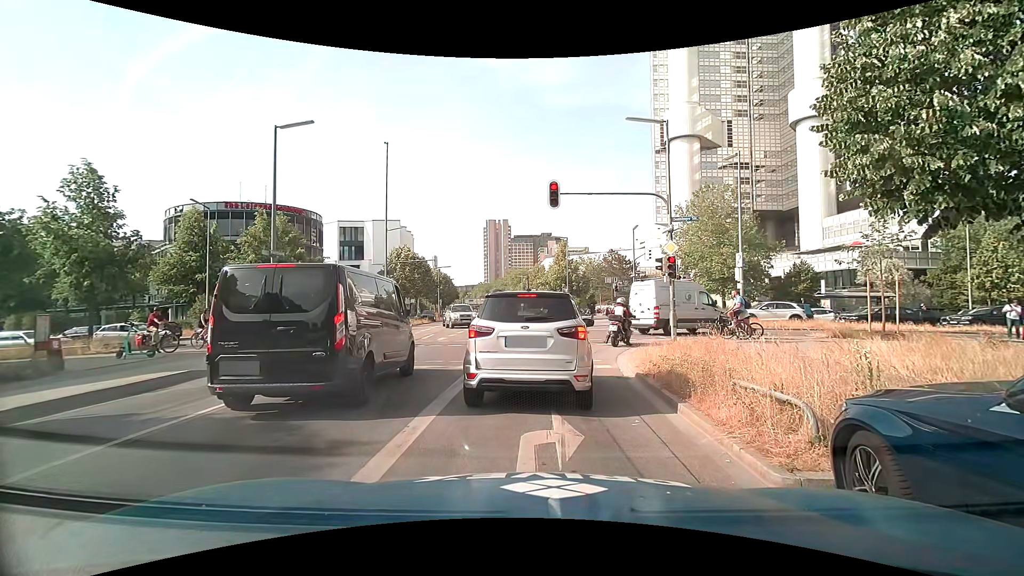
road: secondary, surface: asphalt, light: Day
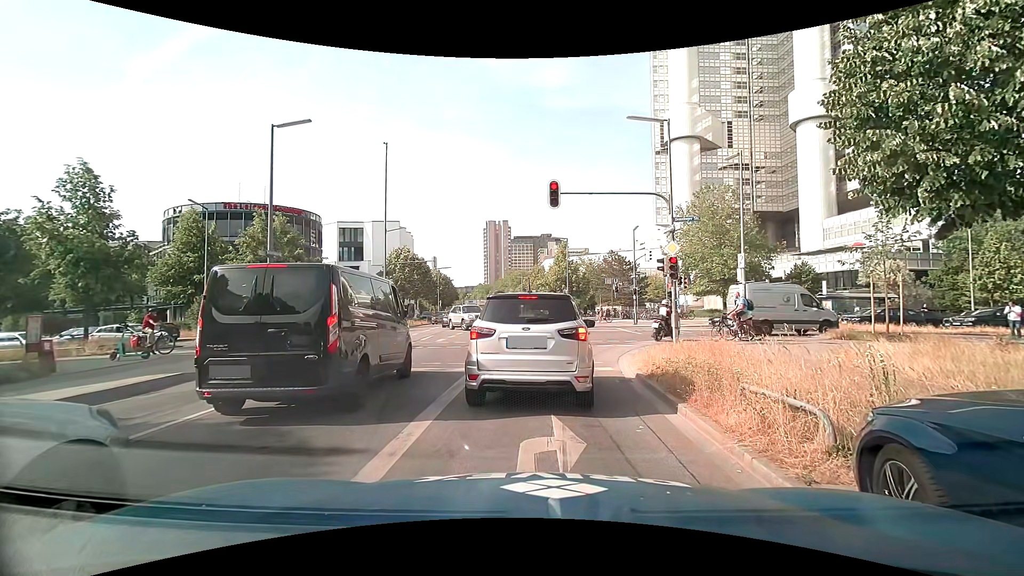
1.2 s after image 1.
(0.0, +0.2) m; 0°
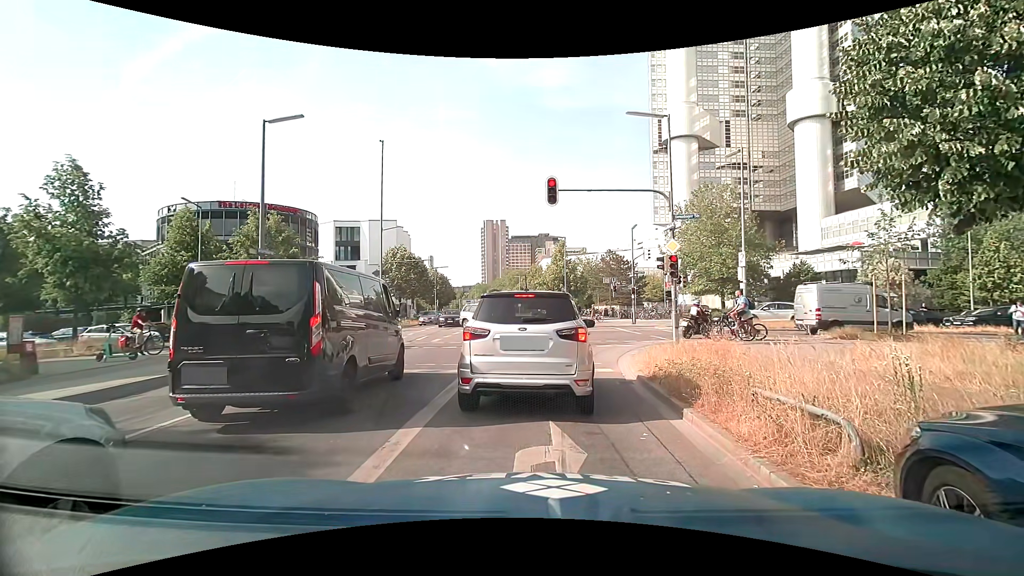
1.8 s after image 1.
(0.0, +0.4) m; 0°
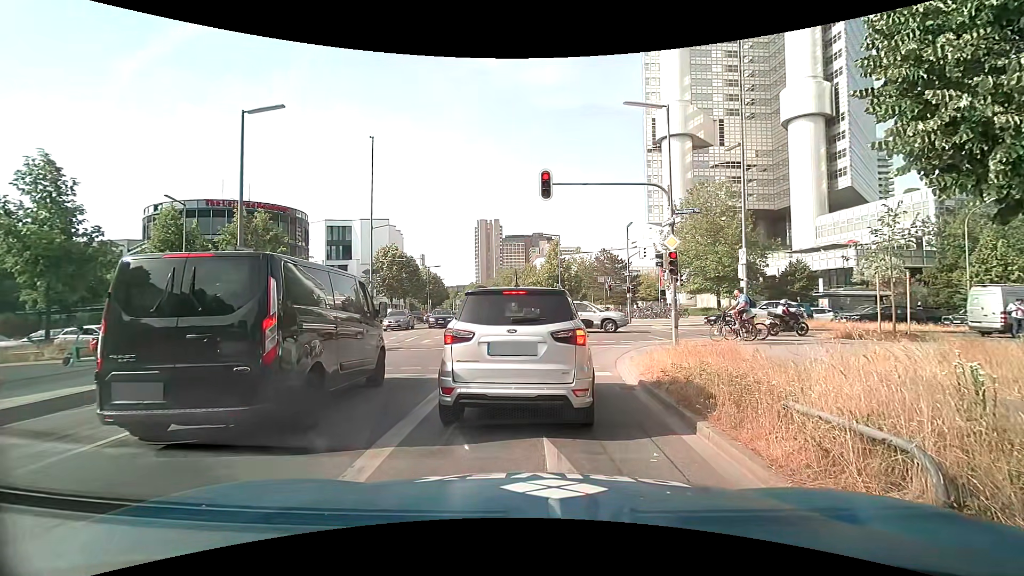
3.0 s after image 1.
(0.0, +0.8) m; 0°
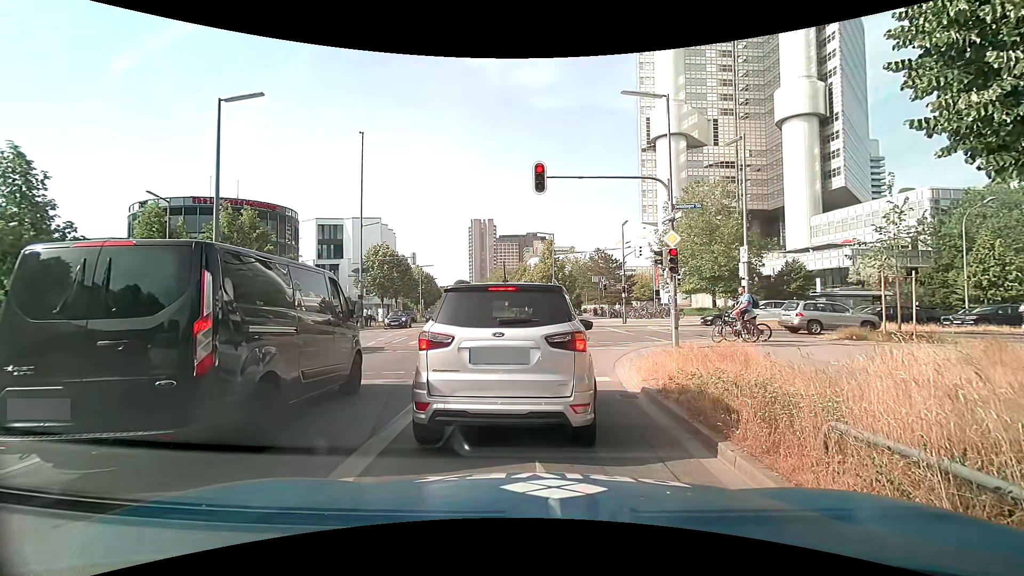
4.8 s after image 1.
(0.0, +0.9) m; 0°
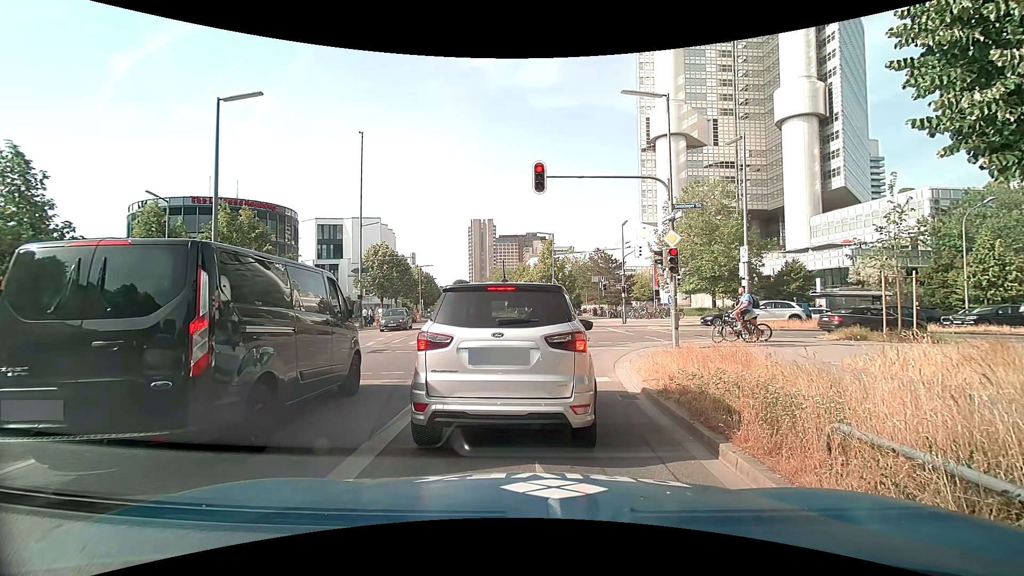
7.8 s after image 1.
(0.0, +0.1) m; 0°
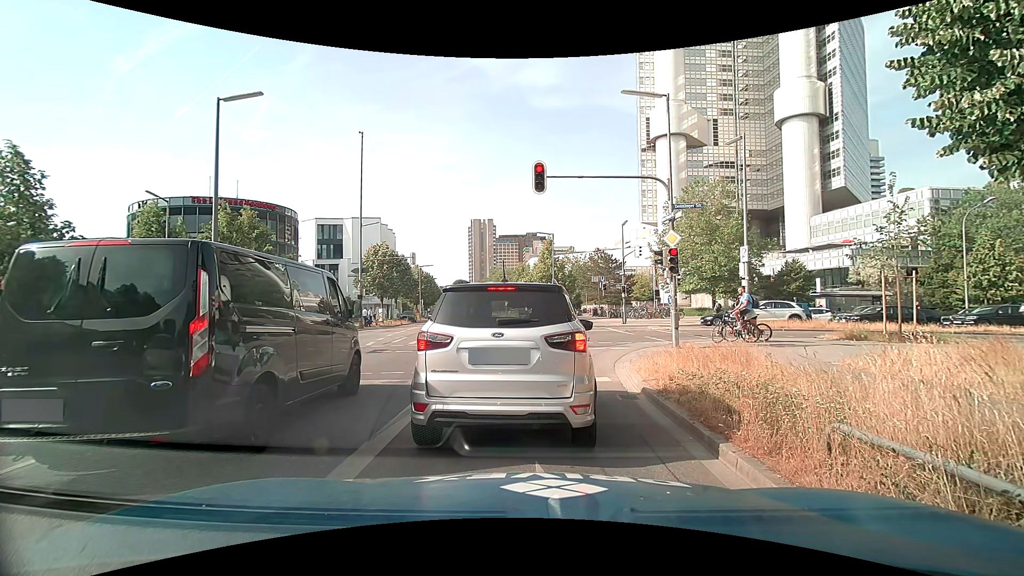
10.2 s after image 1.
(0.0, 0.0) m; 0°
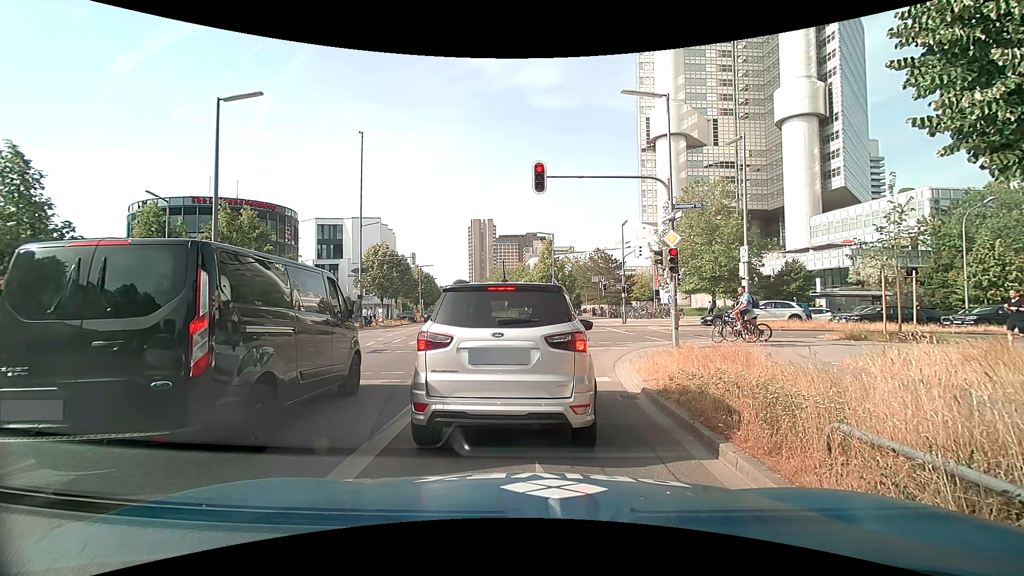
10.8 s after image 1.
(0.0, 0.0) m; 0°
